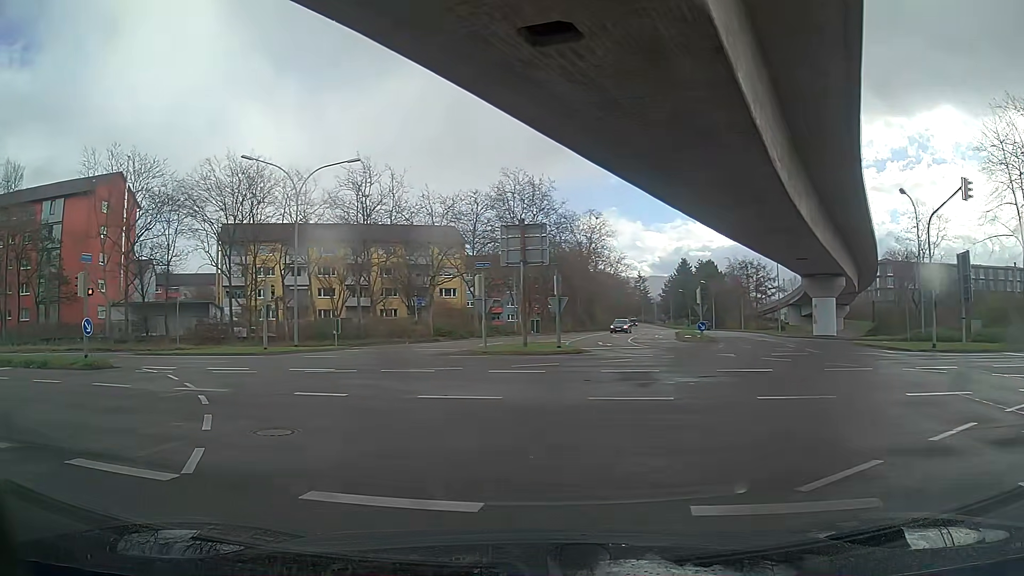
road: tertiary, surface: asphalt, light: Day
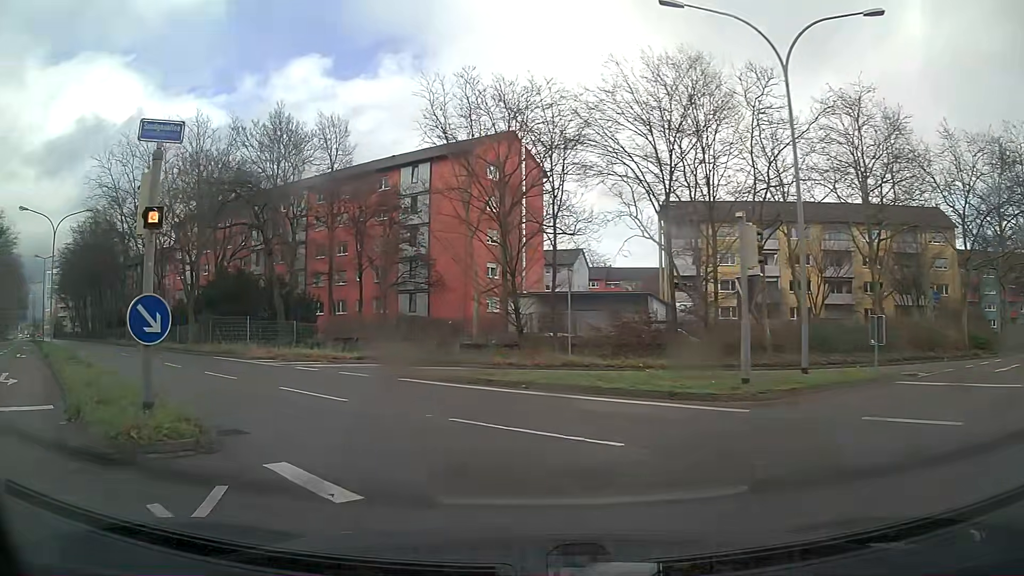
(-6.4, +17.3) m; -39°
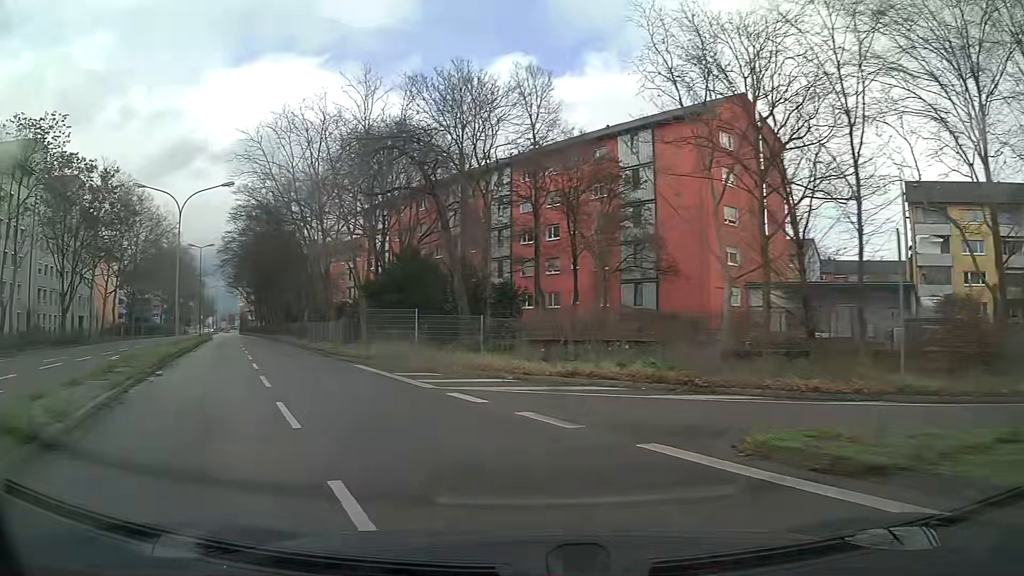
(-1.6, +9.2) m; -20°
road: secondary
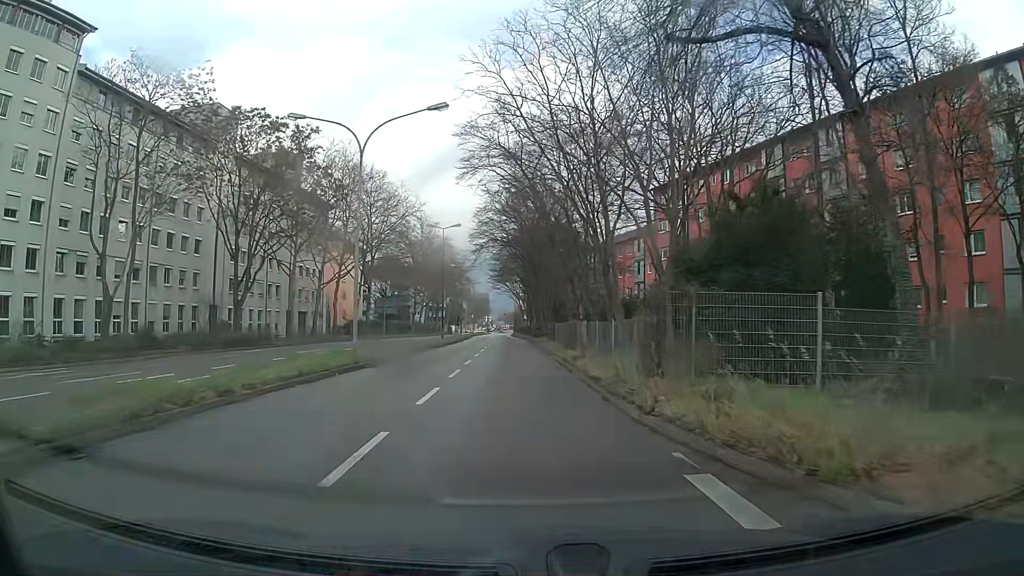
(-3.2, +15.3) m; -18°
(0, +10) (0, +20) (-1, +30) (-1, +40) (-1, +50) (-1, +60) (-1, +70) (-2, +80) (-3, +90) (-3, +100) m
